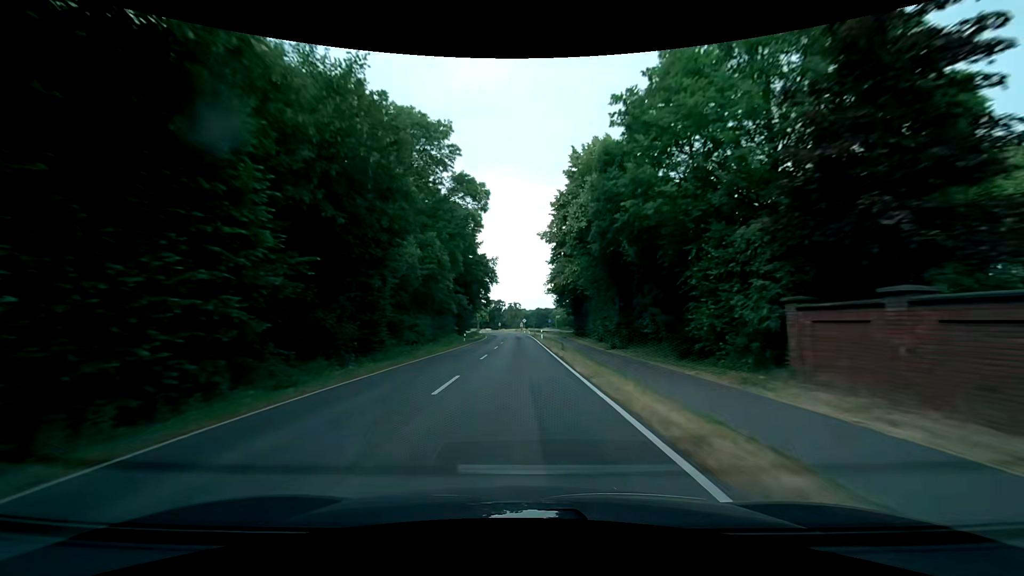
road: secondary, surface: asphalt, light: Day
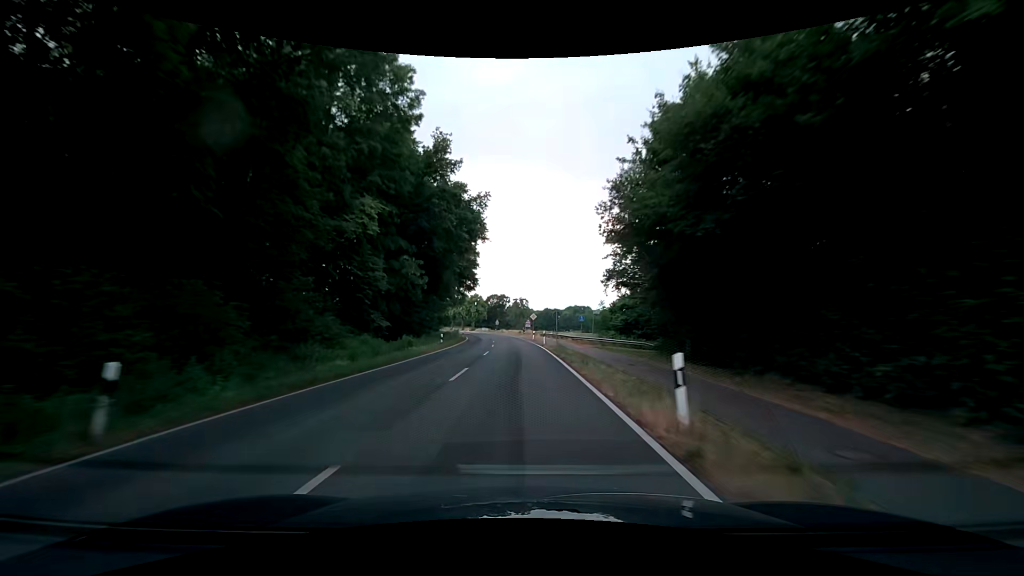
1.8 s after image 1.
(-0.3, +44.9) m; -1°
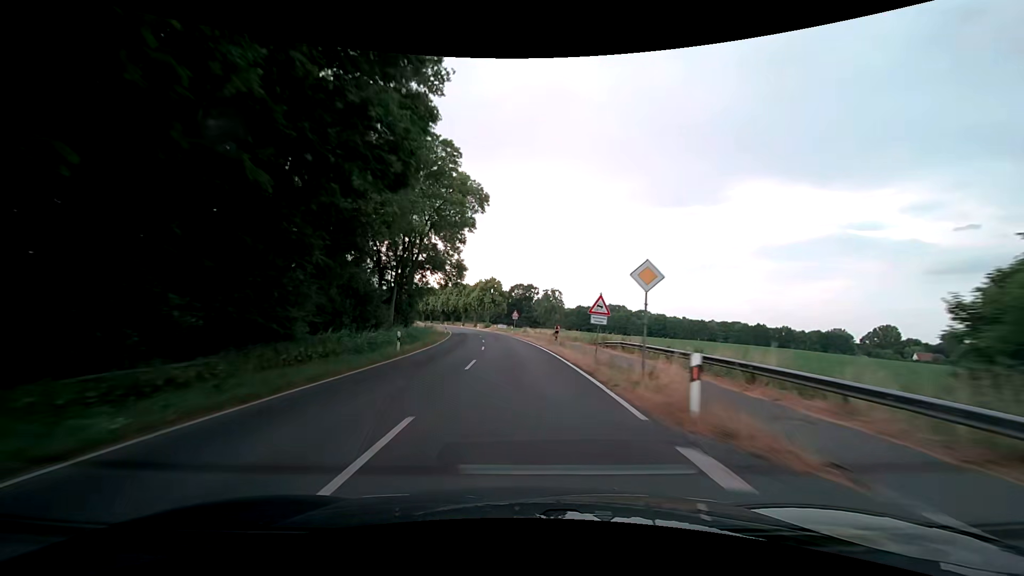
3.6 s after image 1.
(-1.0, +45.9) m; -3°
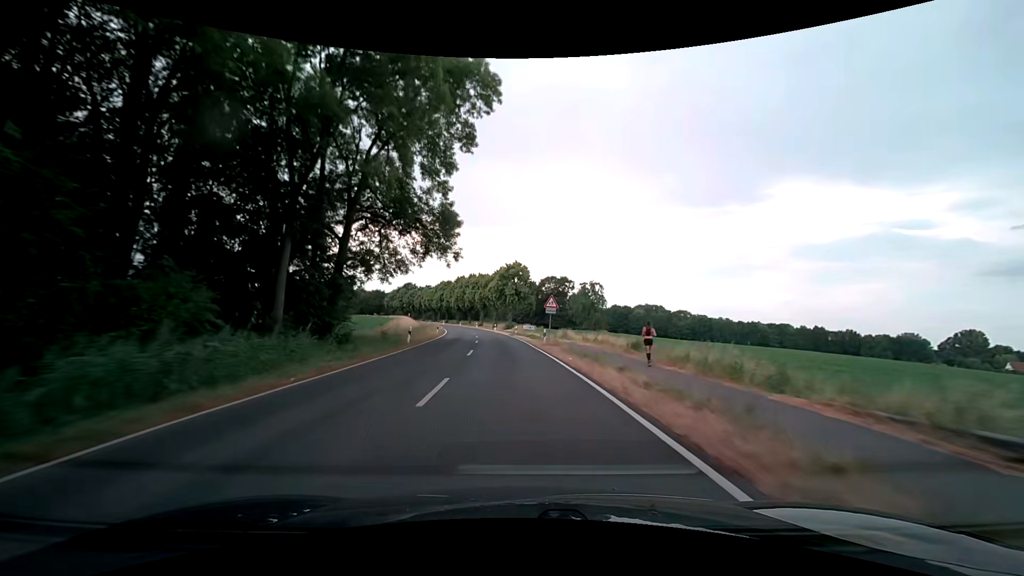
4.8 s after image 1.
(-1.1, +30.9) m; -4°
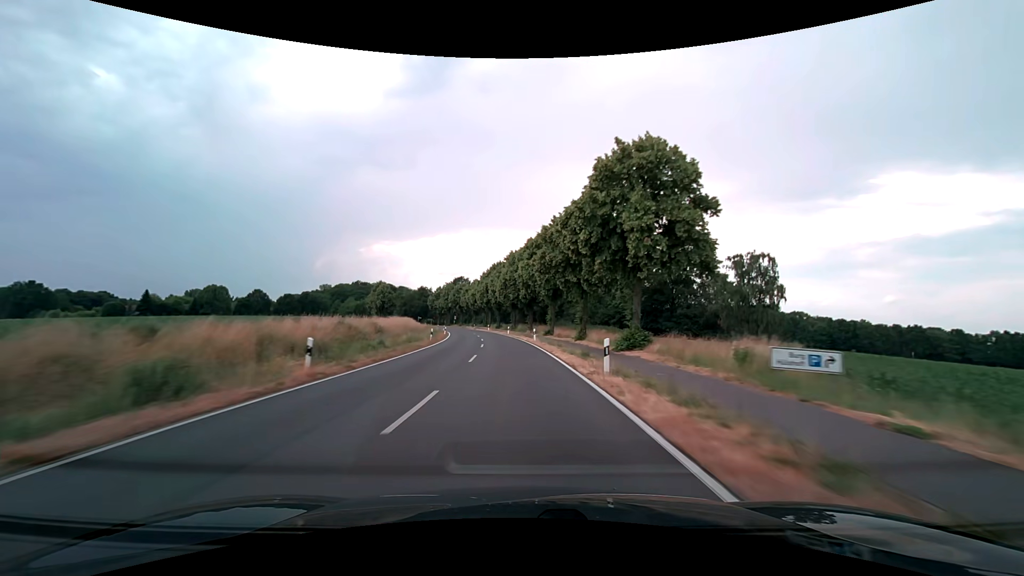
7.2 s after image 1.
(-4.3, +62.2) m; -8°
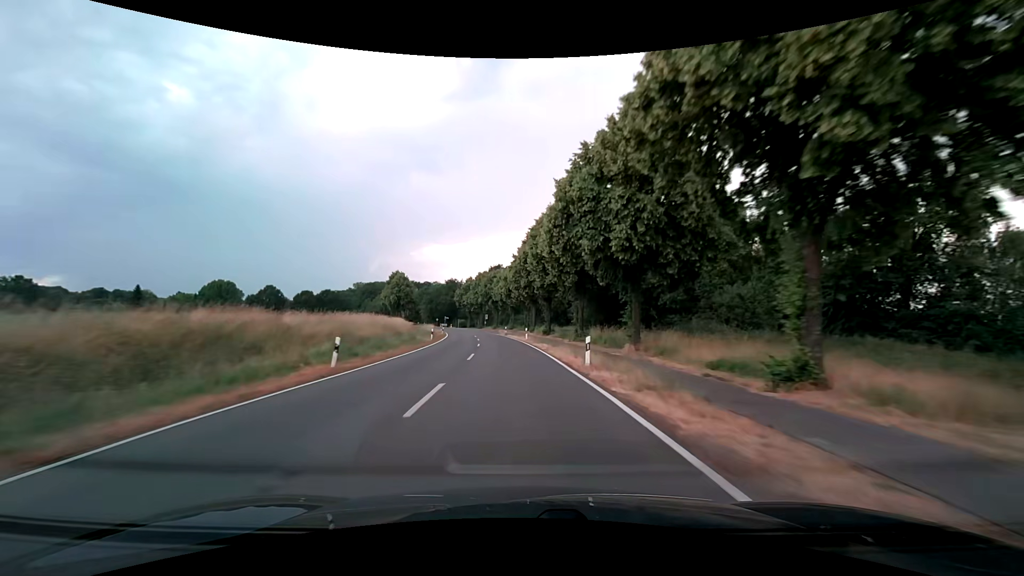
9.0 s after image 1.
(-2.5, +47.1) m; -6°
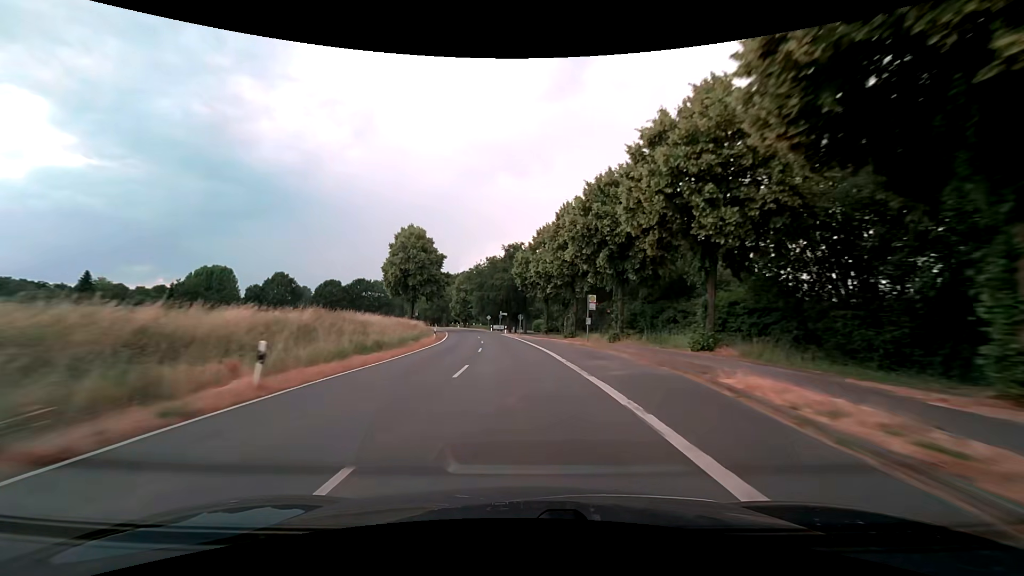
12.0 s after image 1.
(-7.1, +78.5) m; -10°
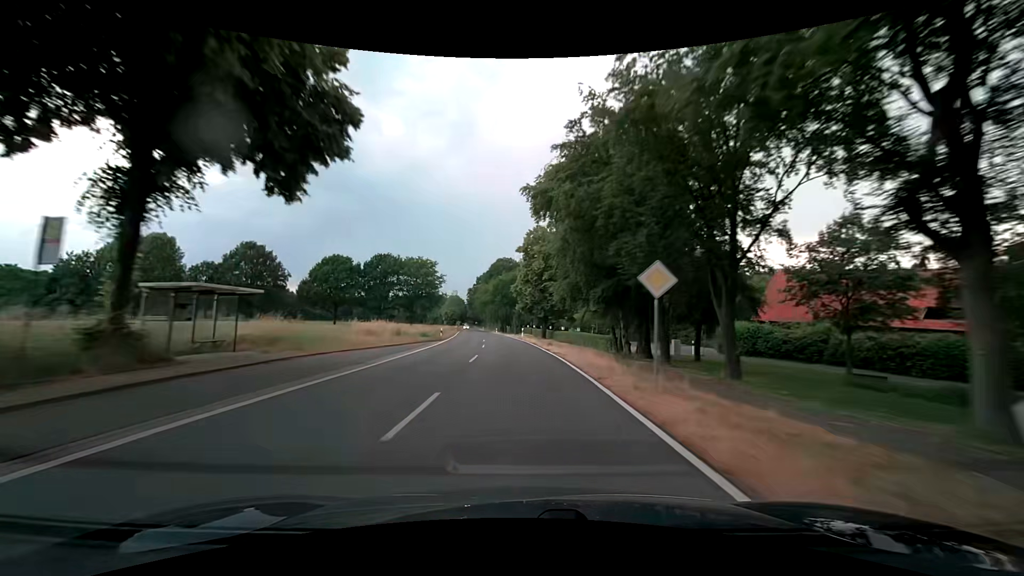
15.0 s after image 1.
(-6.9, +78.6) m; -11°
(0, +10) (0, +20) (-1, +30) (-1, +40) (-2, +50) (-3, +60) (-4, +70) (-5, +80) (-6, +90) (-8, +100) m
